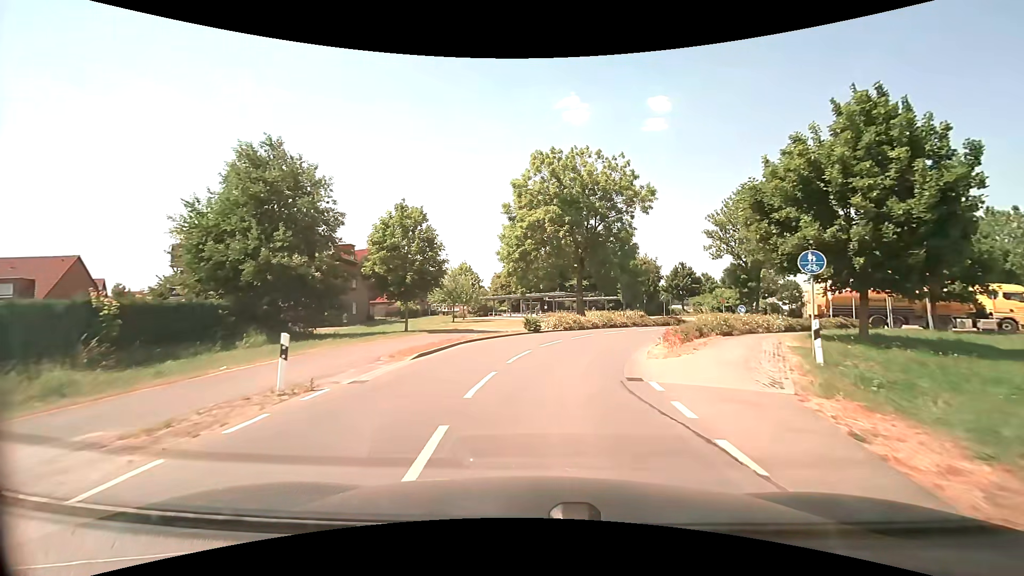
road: secondary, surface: asphalt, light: Day
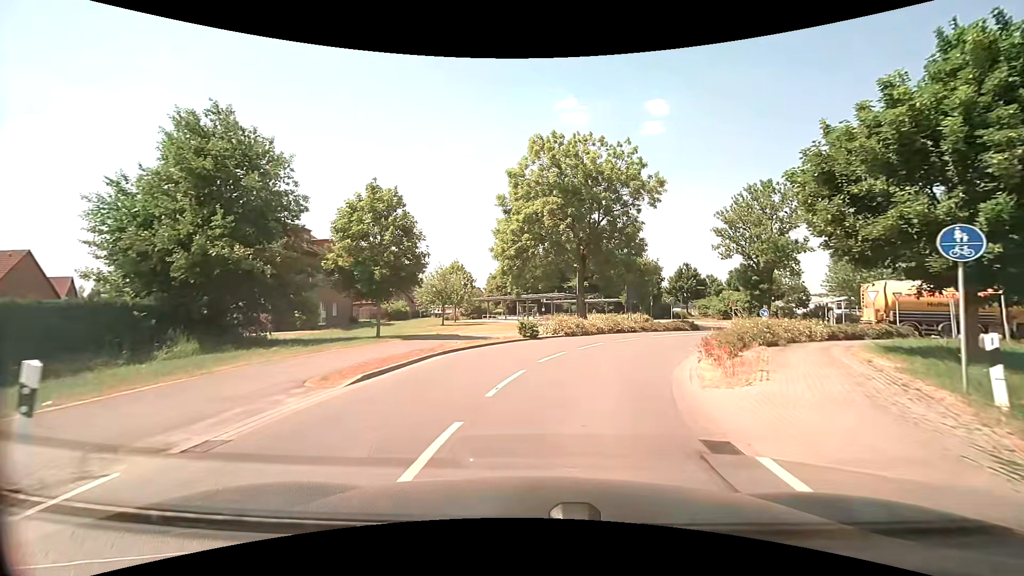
(0.0, +4.5) m; 0°
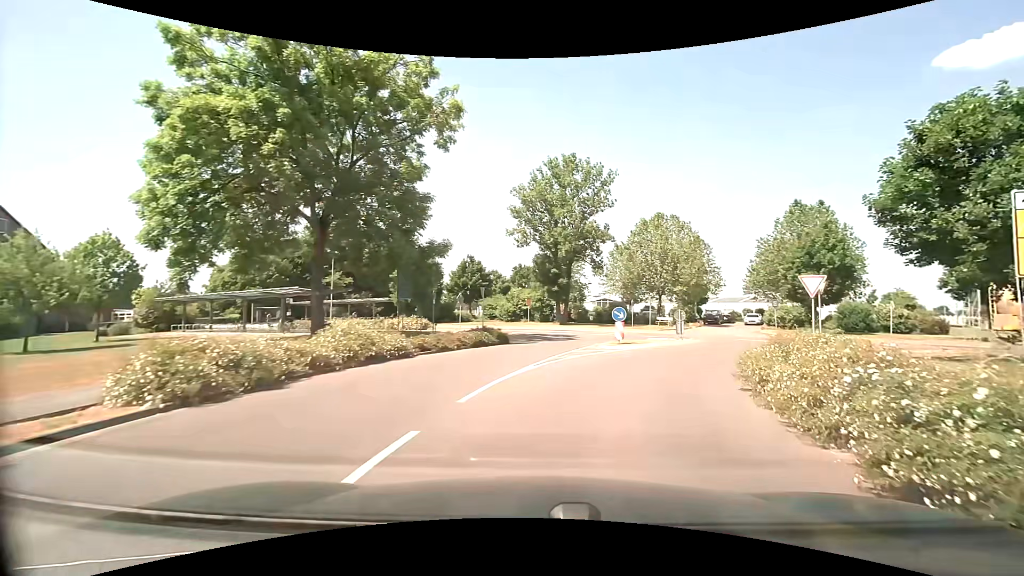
(+3.0, +18.4) m; +25°
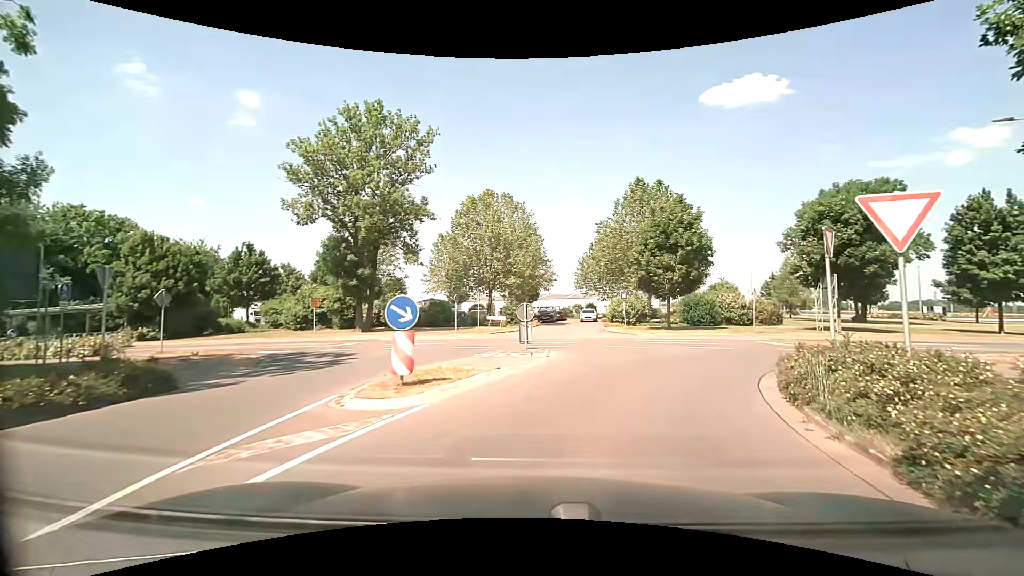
(+2.4, +12.8) m; +19°
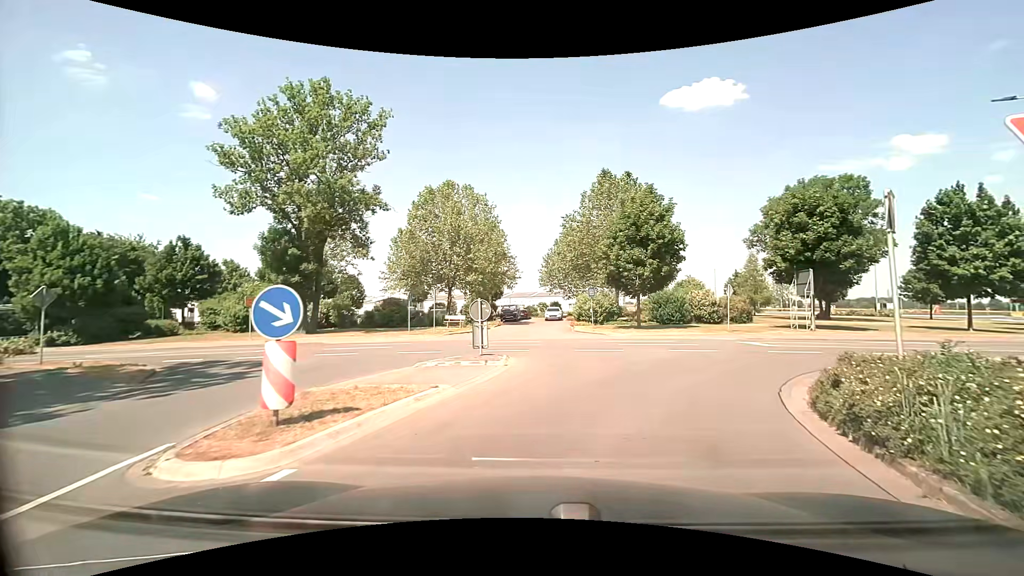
(+0.1, +2.8) m; +5°
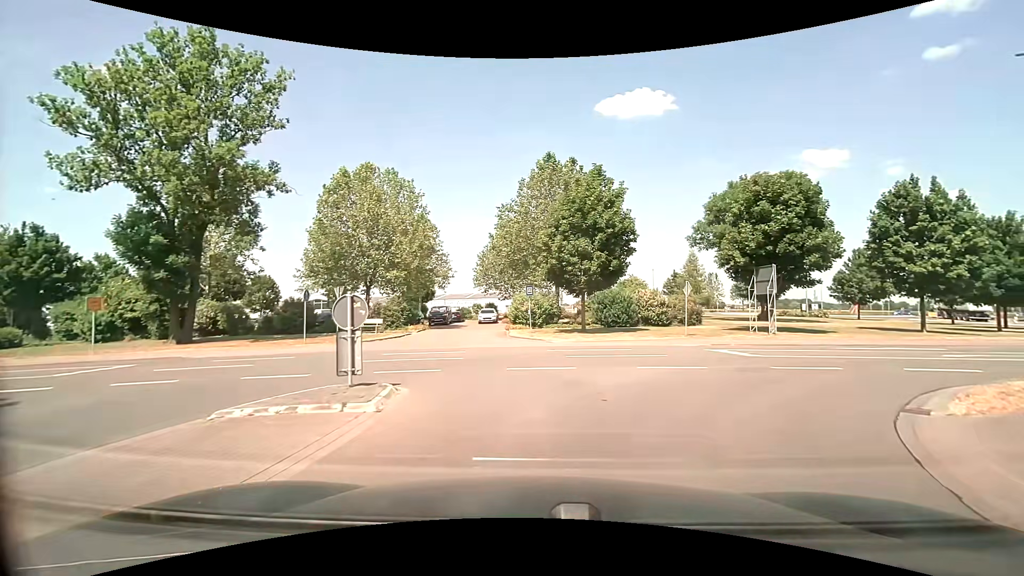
(+0.3, +5.3) m; +7°
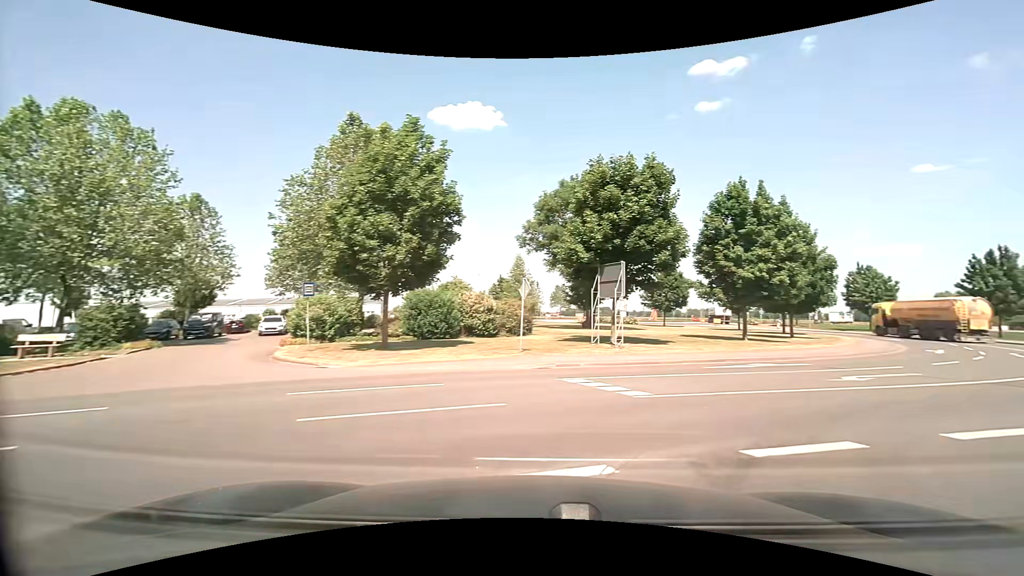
(+1.0, +8.0) m; +19°
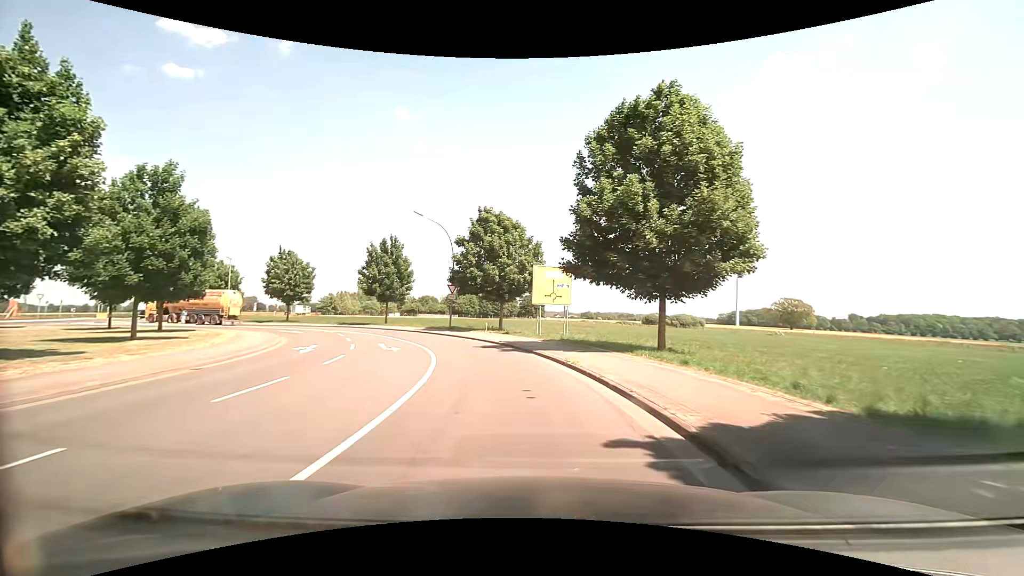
(+9.8, +12.0) m; +58°
(-1, +10) (-3, +20) (-6, +29) (-12, +37) (-18, +45) (-26, +51) (-35, +55) (-45, +58) (-54, +62) (-61, +69) m
